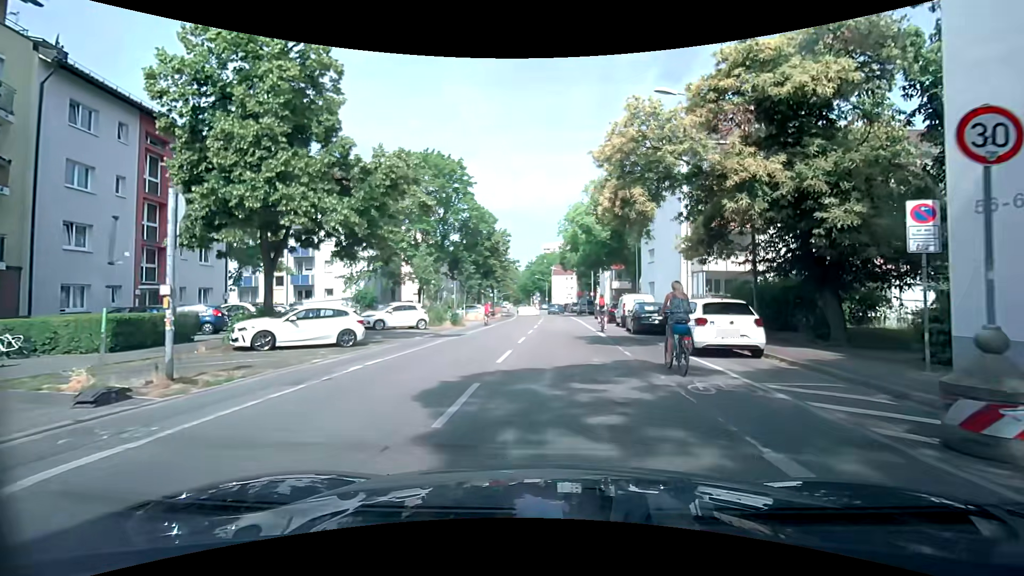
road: residential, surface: asphalt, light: Day
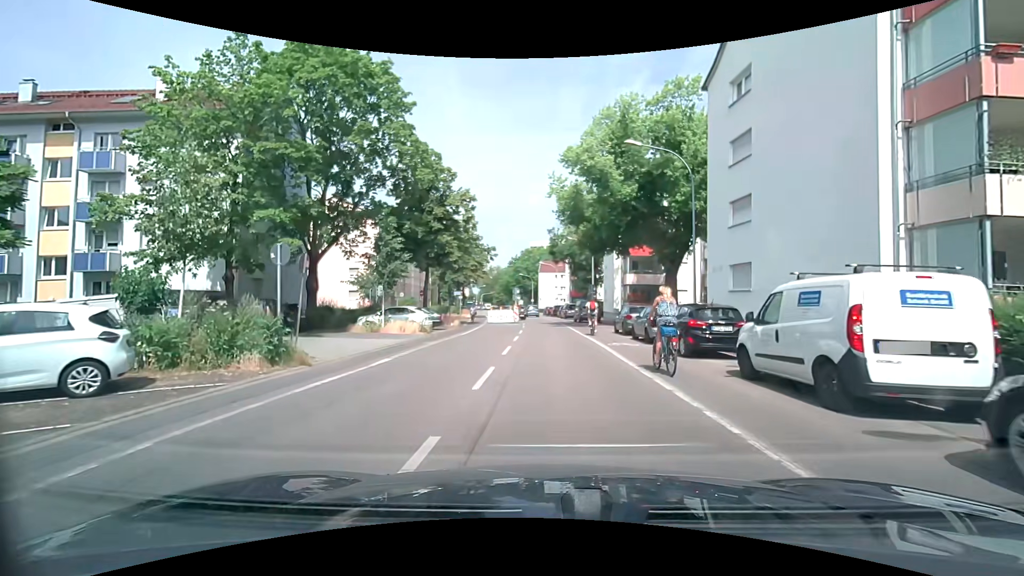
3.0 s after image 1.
(-0.1, +21.1) m; 0°
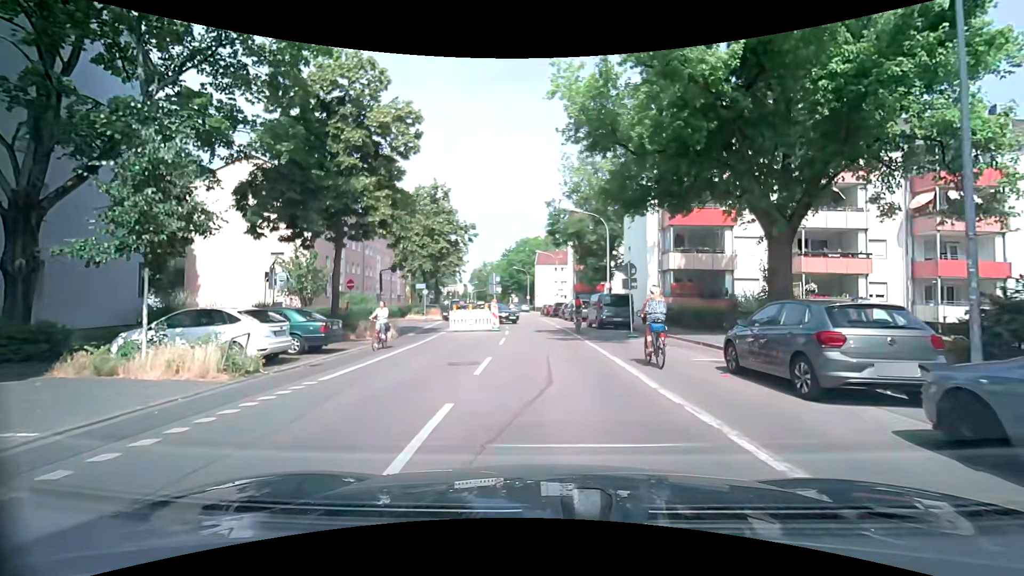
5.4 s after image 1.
(+0.1, +16.3) m; 0°
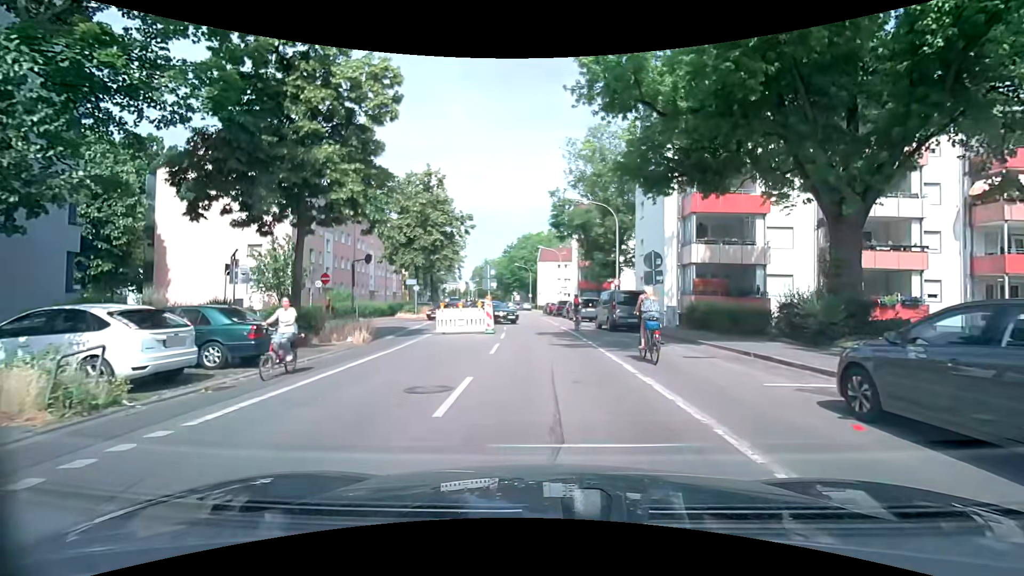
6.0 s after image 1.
(0.0, +3.7) m; +1°
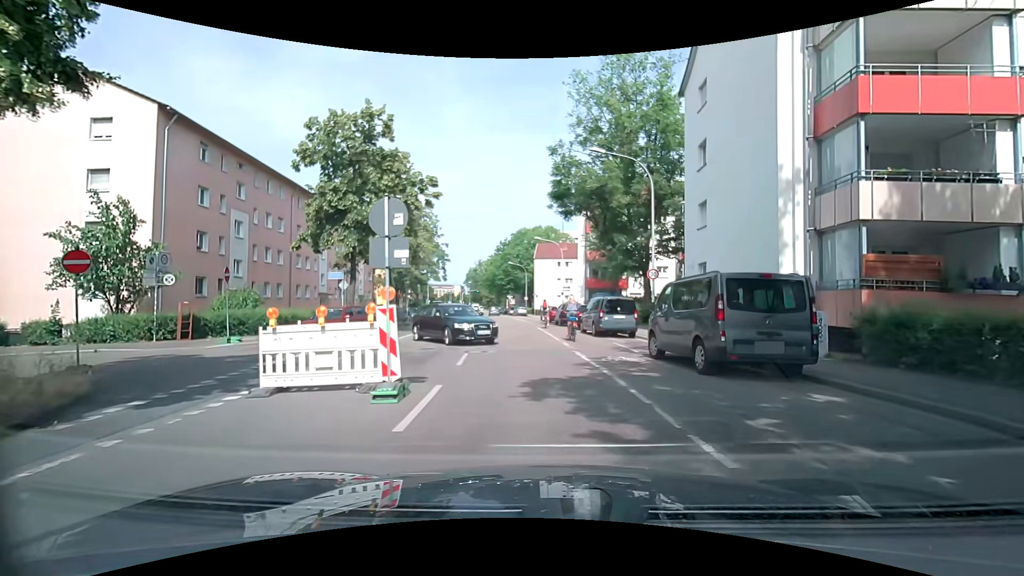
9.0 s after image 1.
(-0.2, +13.4) m; +1°
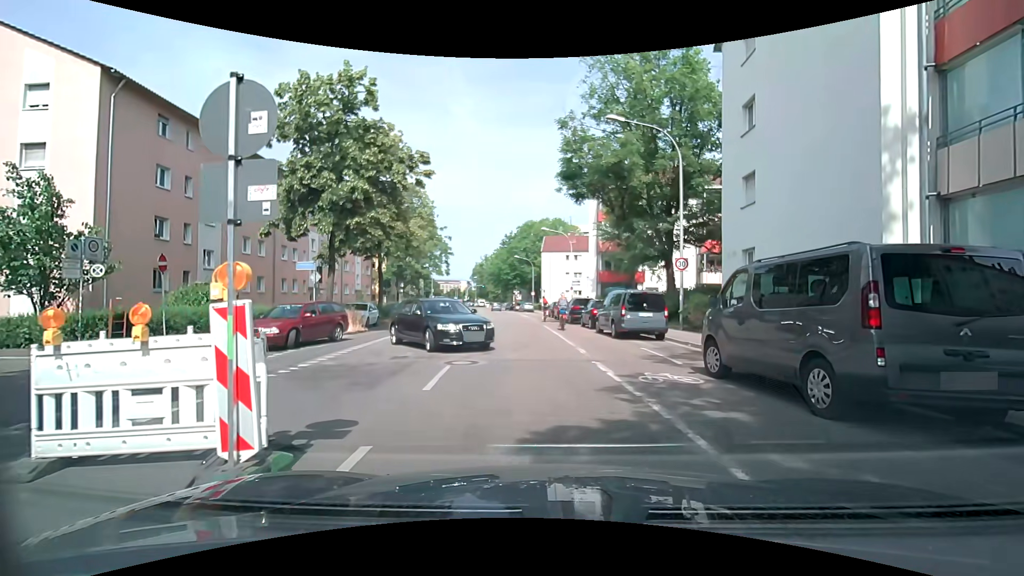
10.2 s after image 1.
(-0.1, +3.8) m; -1°
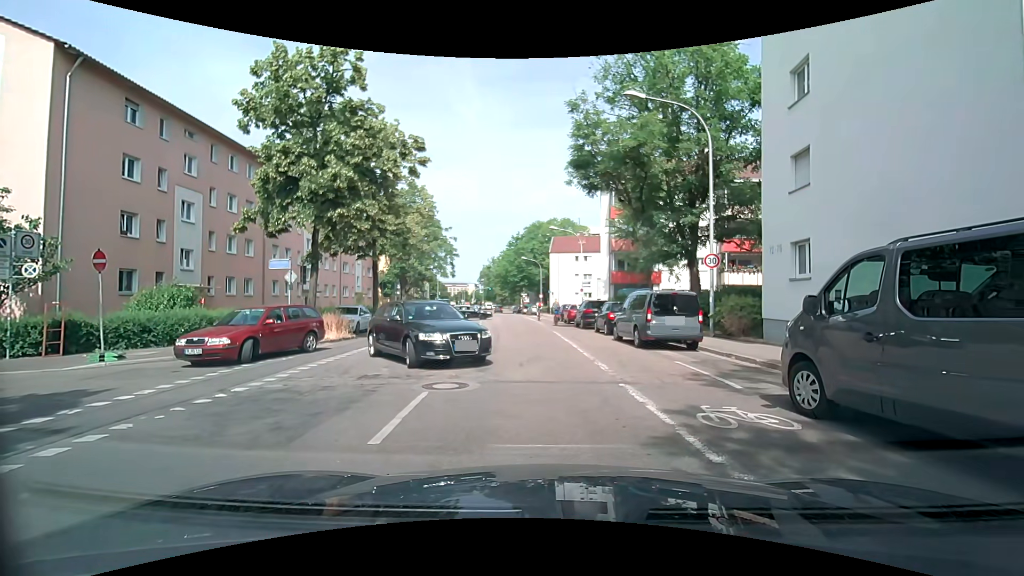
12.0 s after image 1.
(0.0, +2.6) m; +1°
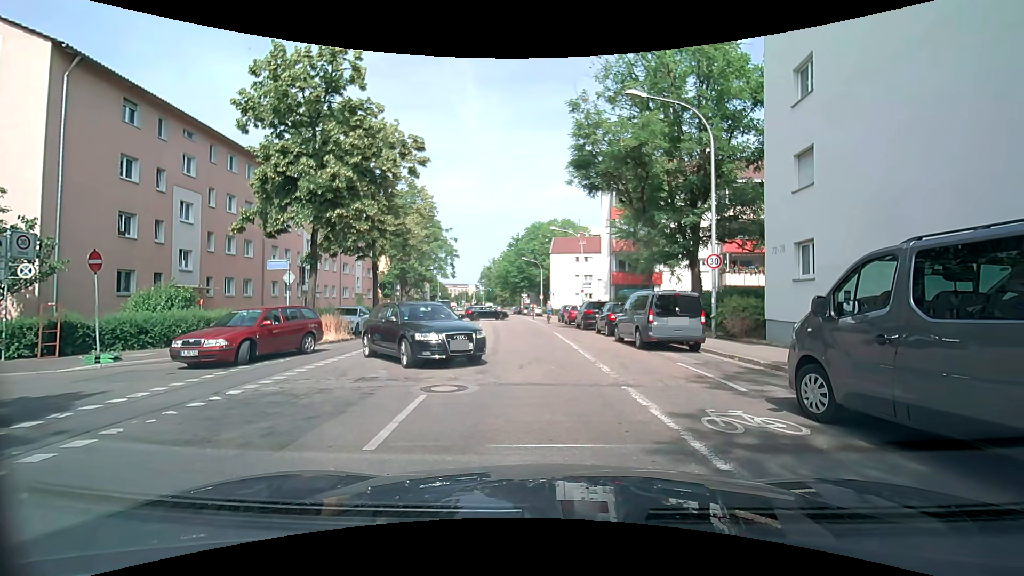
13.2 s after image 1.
(0.0, +0.2) m; 0°
(0, +10) (-1, +20) (-2, +30) (-3, +40) (-5, +50) (-6, +60) (-7, +70) (-9, +79) (-11, +89) (-12, +99) m
